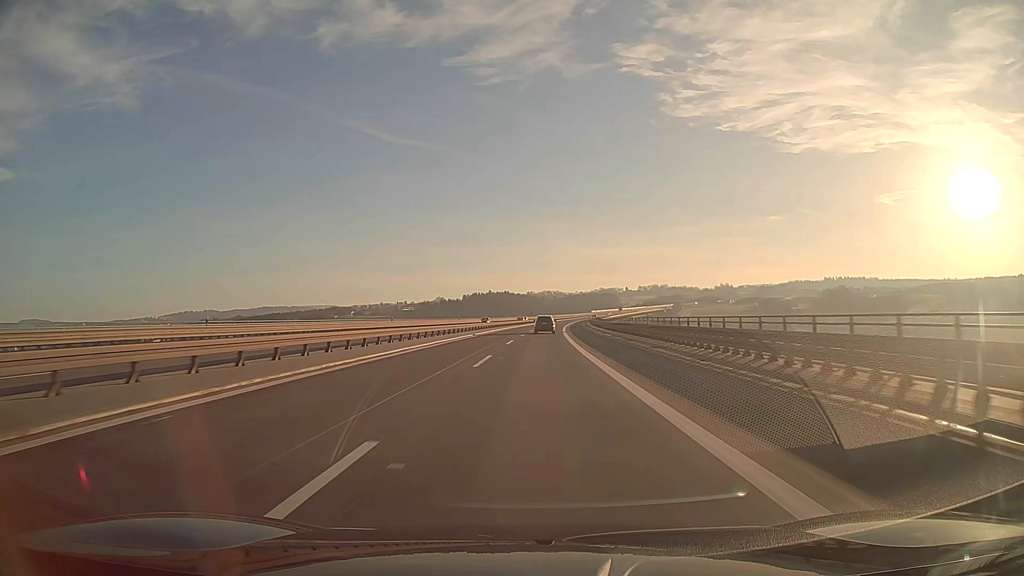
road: motorway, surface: asphalt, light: Day
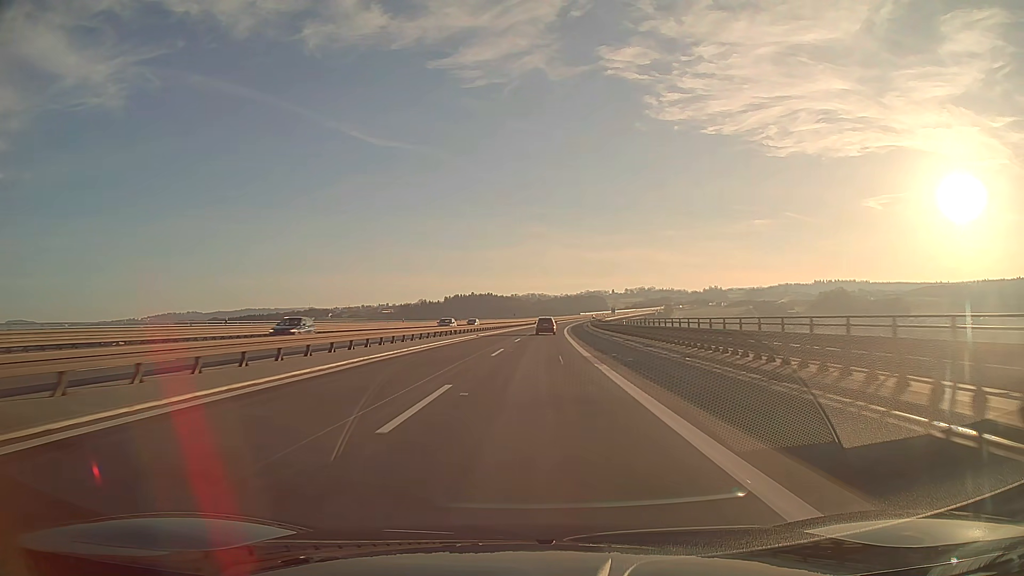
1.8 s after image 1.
(+0.6, +47.4) m; +1°
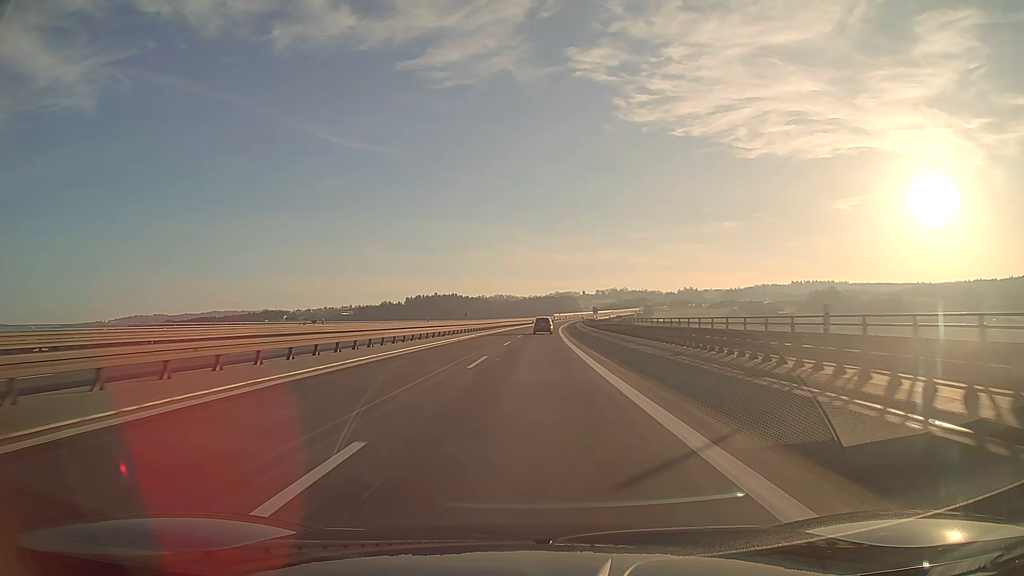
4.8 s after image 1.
(+1.9, +78.9) m; +3°
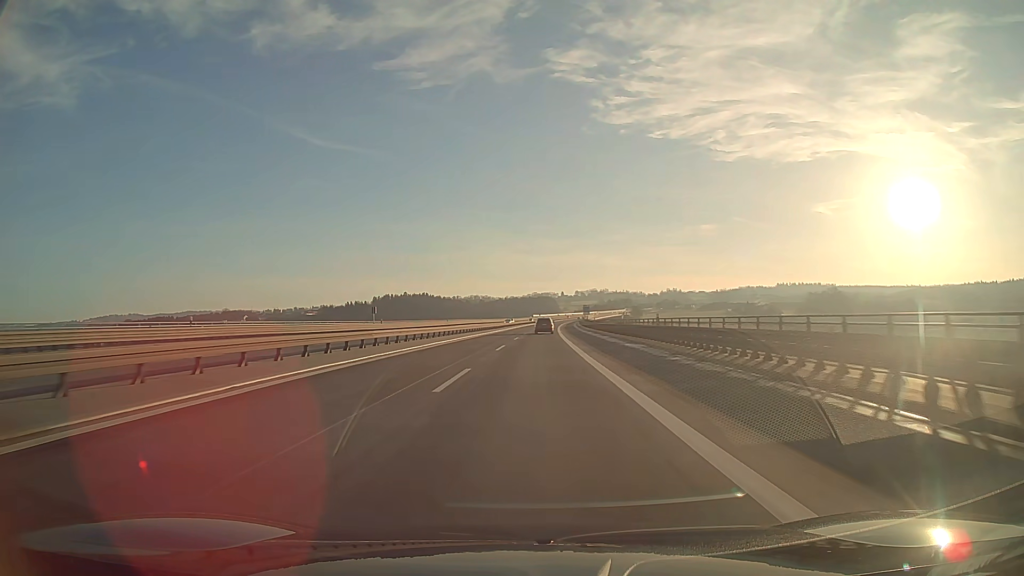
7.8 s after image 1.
(+1.3, +78.9) m; +2°
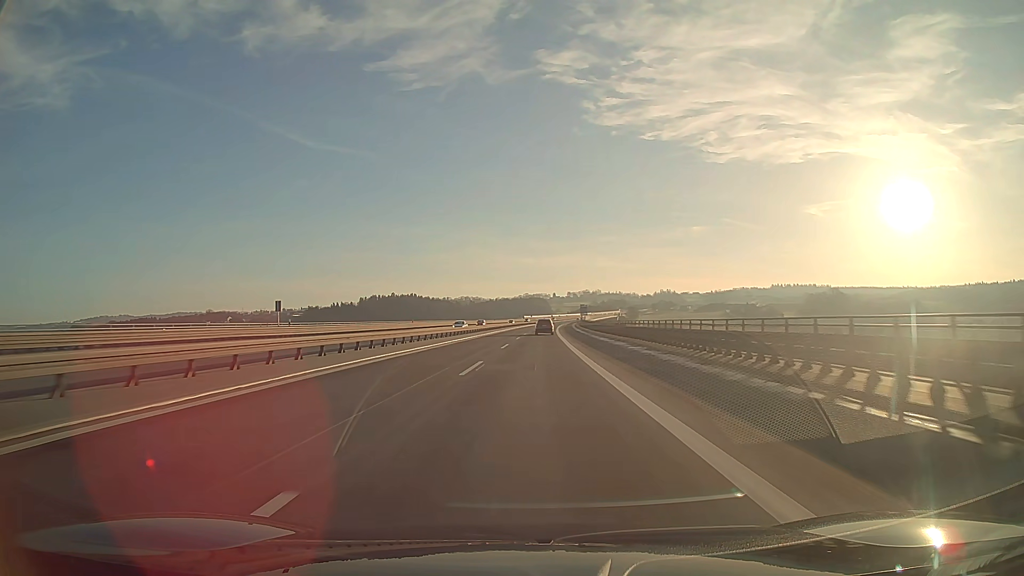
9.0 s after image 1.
(+0.2, +31.6) m; +1°
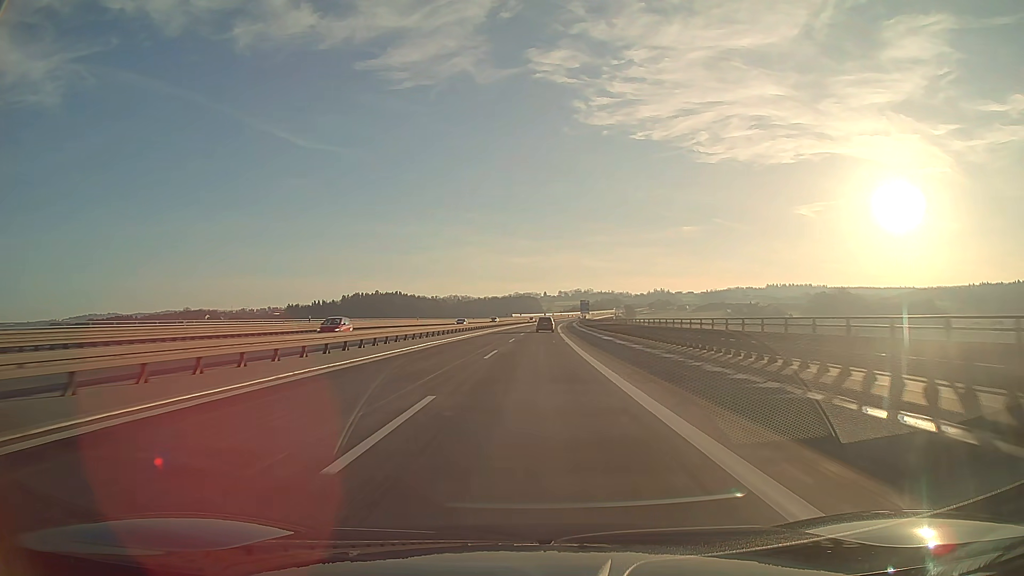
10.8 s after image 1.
(+0.3, +47.4) m; +1°
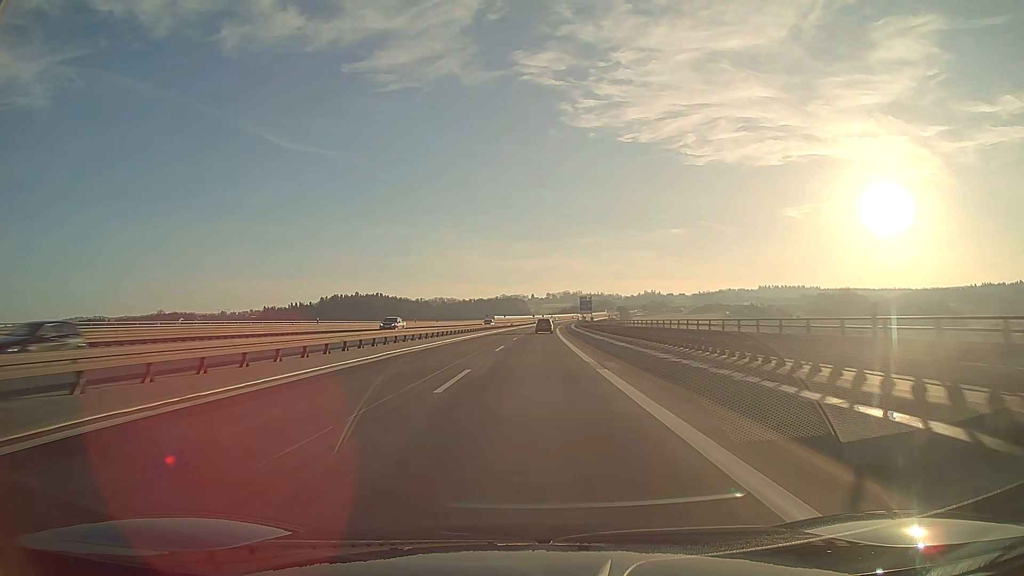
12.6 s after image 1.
(+0.5, +47.3) m; +1°
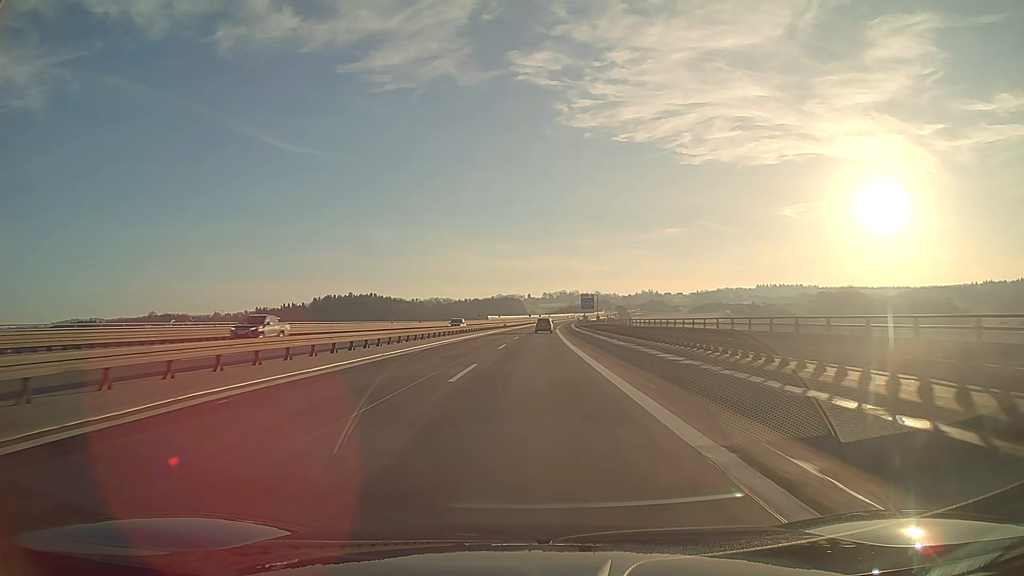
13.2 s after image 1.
(0.0, +15.8) m; 0°
(0, +10) (0, +20) (0, +30) (0, +40) (0, +50) (+1, +60) (+1, +70) (+1, +80) (+1, +90) (+2, +100) m
